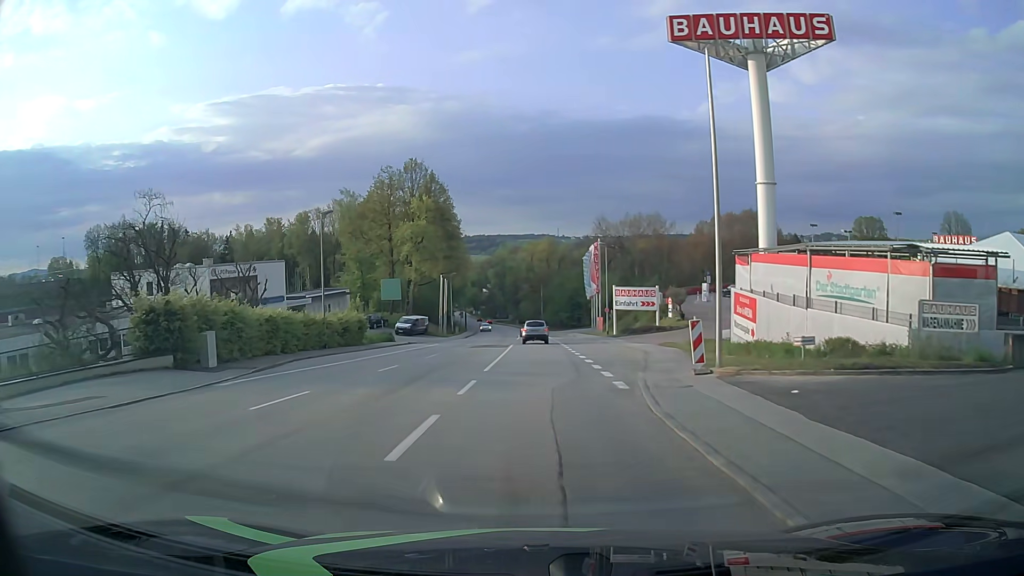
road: tertiary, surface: asphalt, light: Day
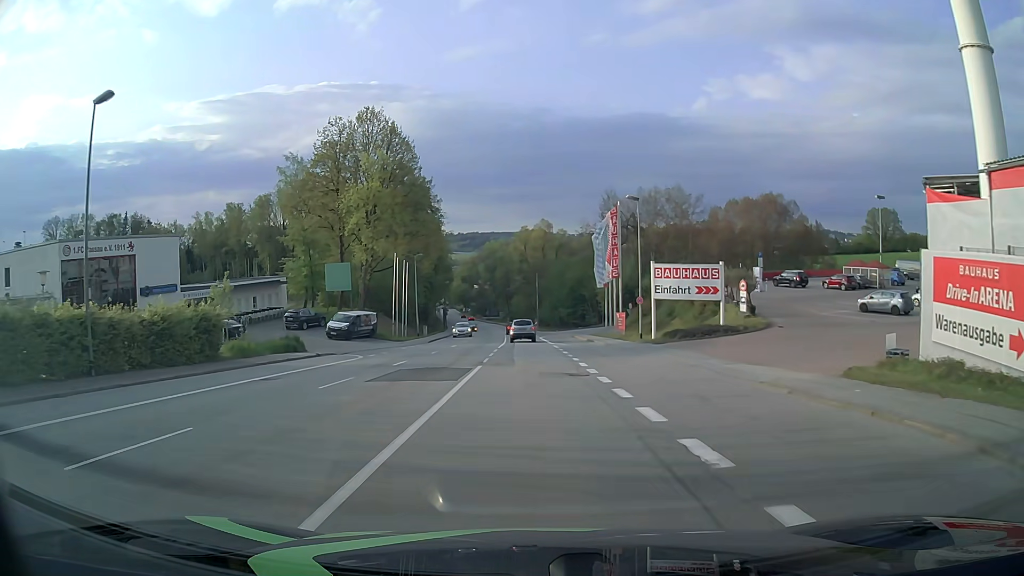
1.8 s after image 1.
(+0.1, +22.8) m; 0°
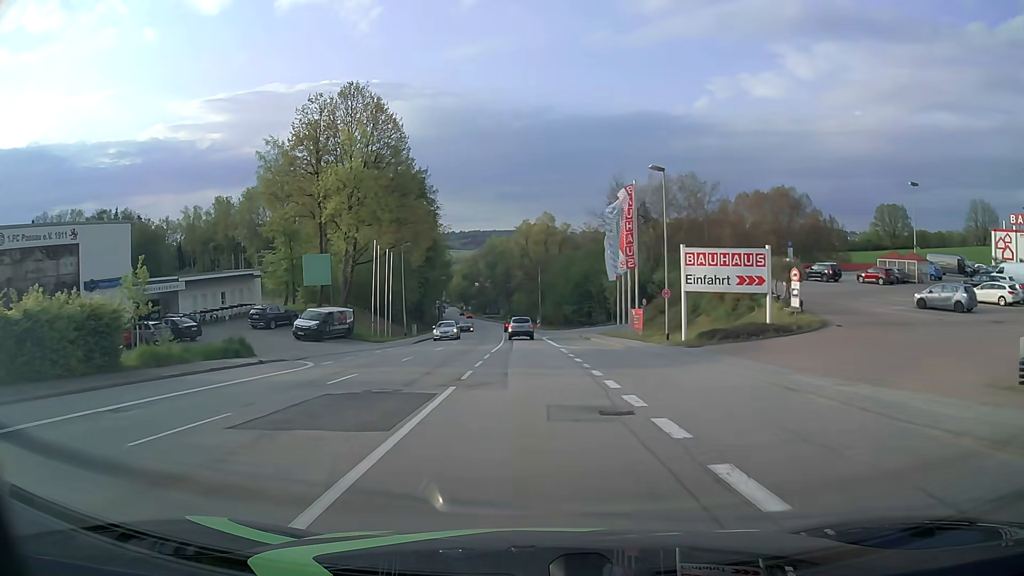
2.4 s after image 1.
(0.0, +7.6) m; 0°
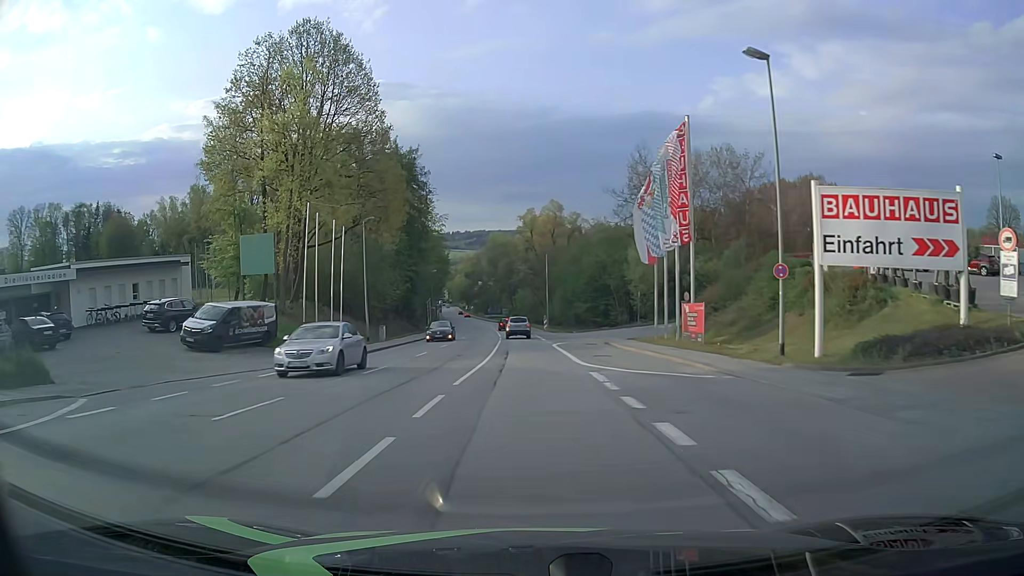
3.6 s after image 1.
(-0.1, +15.3) m; -1°
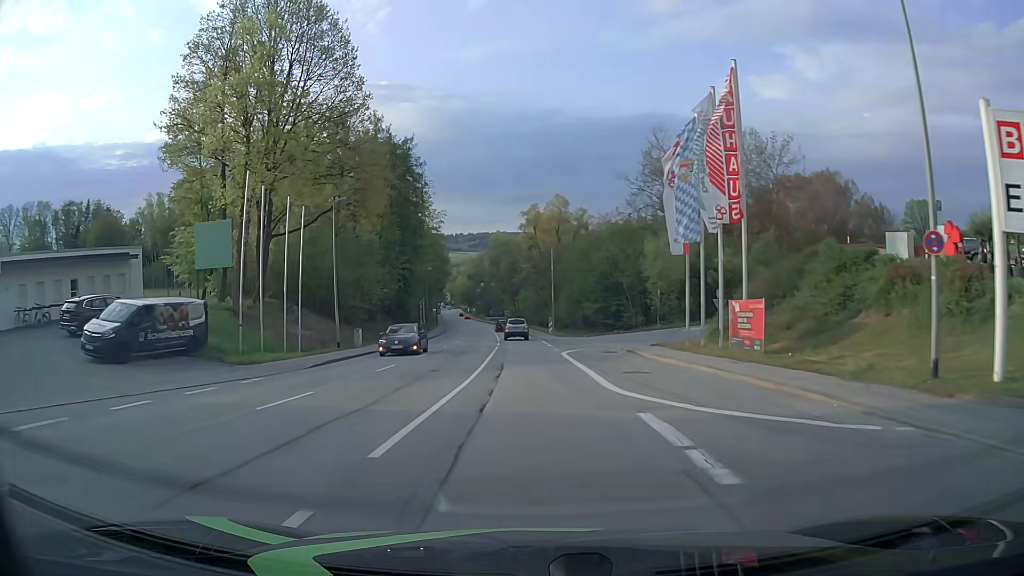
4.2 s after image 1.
(0.0, +7.6) m; 0°
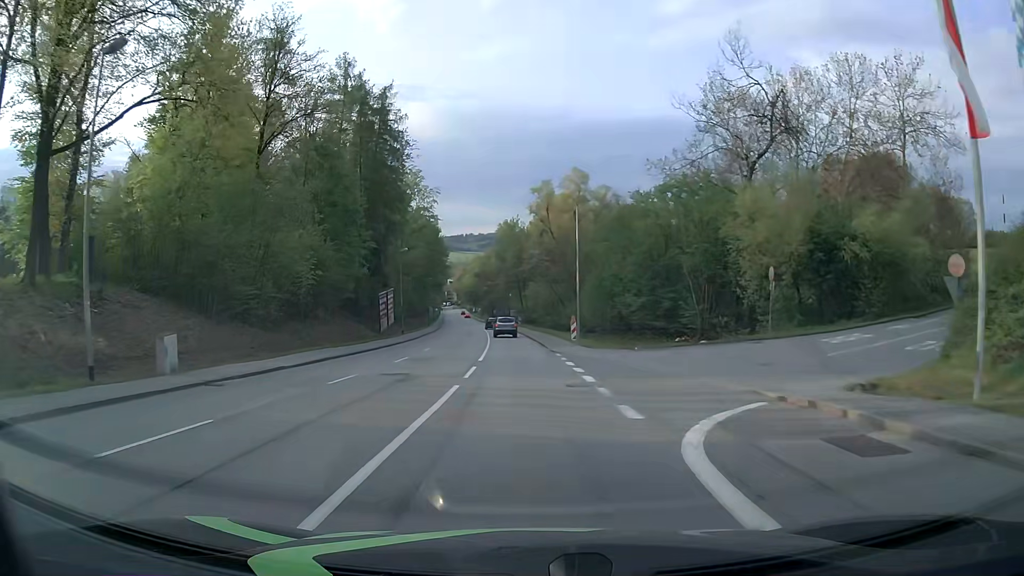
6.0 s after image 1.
(-0.1, +22.9) m; 0°
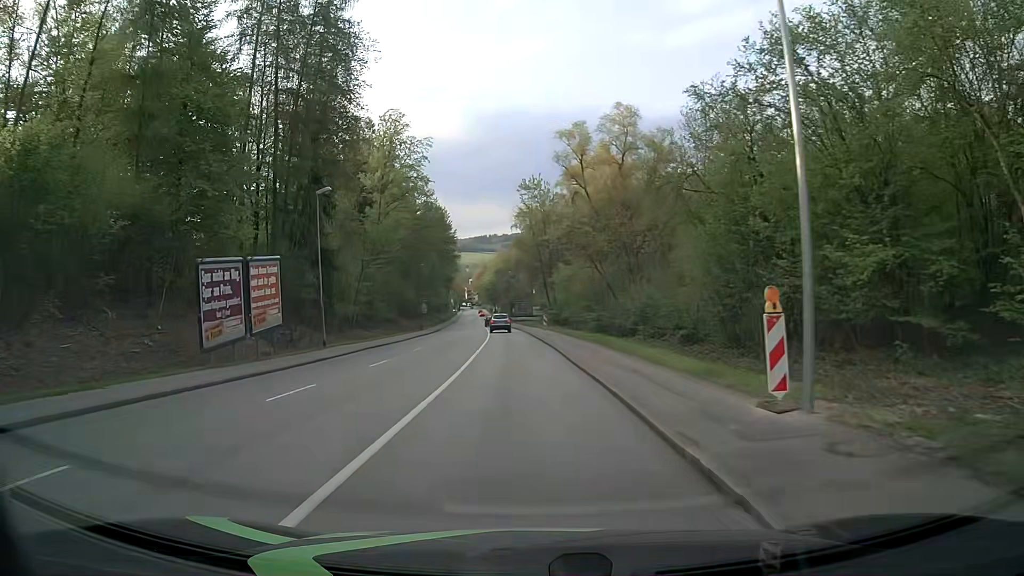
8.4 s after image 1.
(-0.6, +30.5) m; -2°
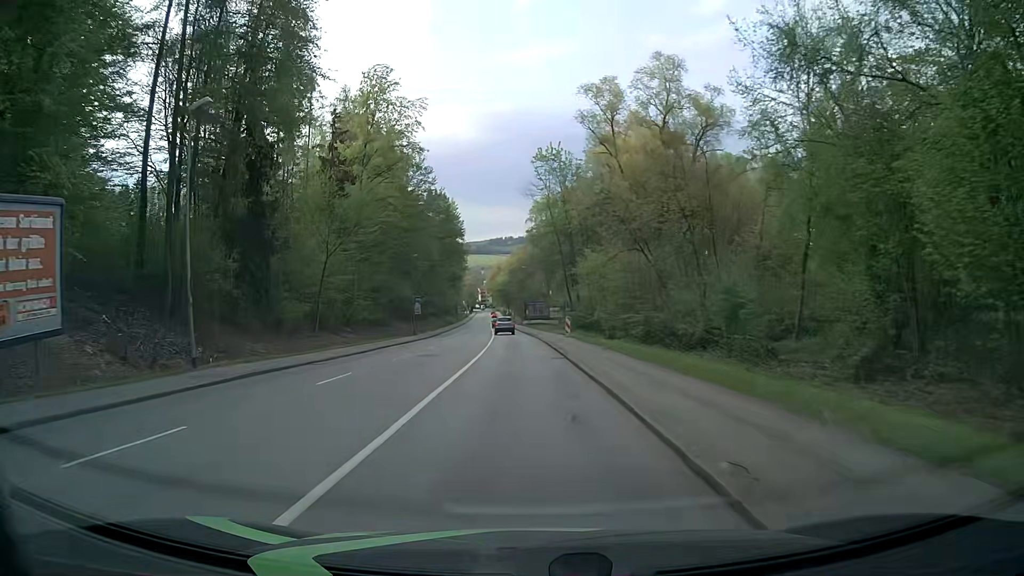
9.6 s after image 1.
(-0.2, +15.2) m; -2°
(0, +10) (0, +20) (-1, +30) (-1, +40) (-1, +50) (-2, +60) (-2, +70) (-3, +80) (-4, +90) (-4, +100) m
